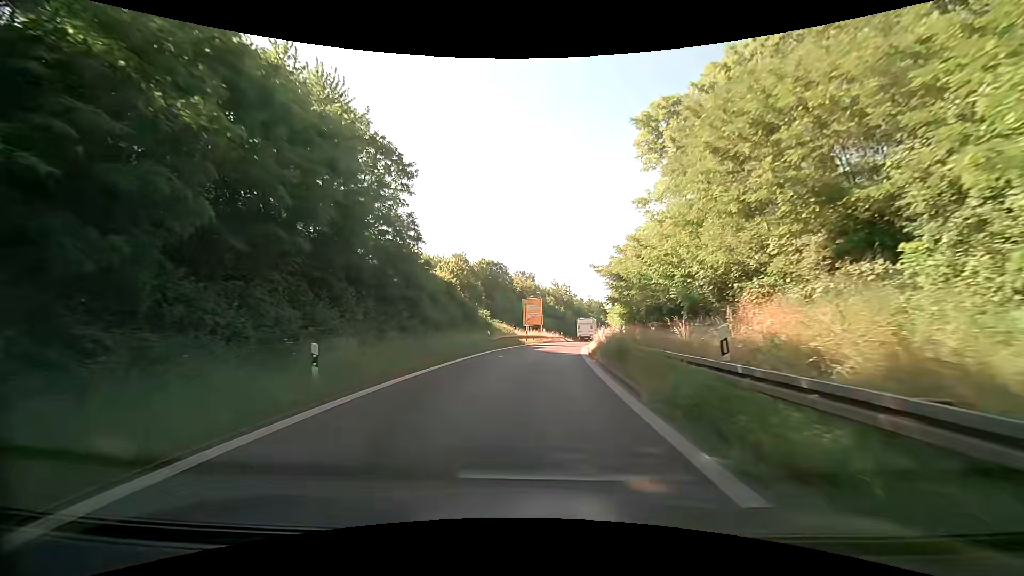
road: trunk_link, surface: asphalt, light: Day
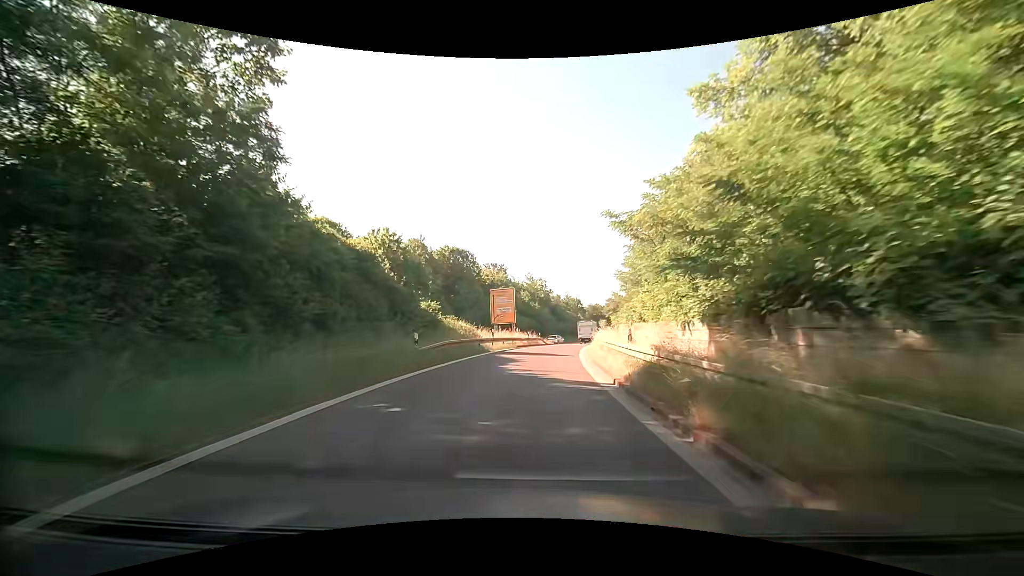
(+0.6, +15.2) m; +3°
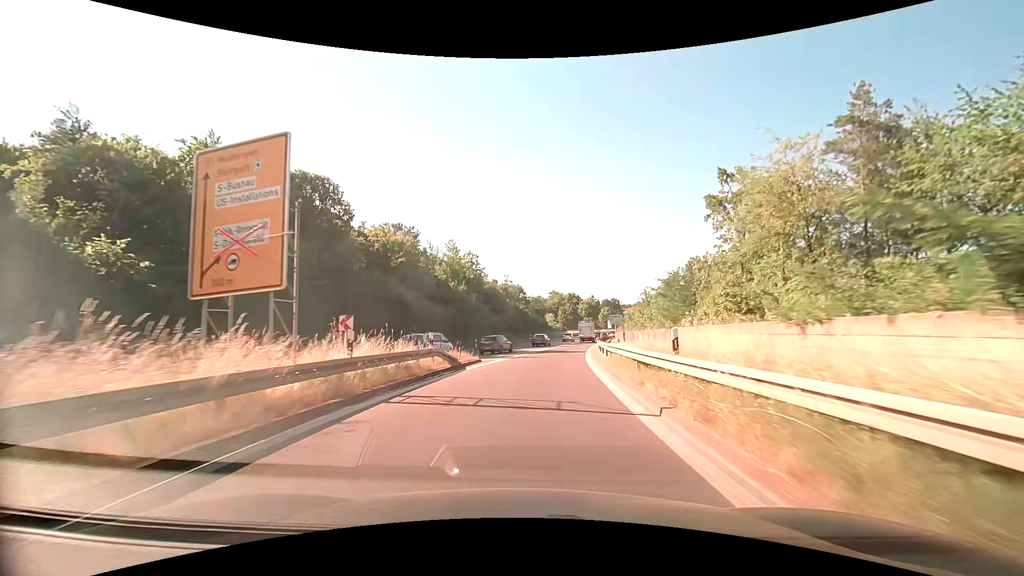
(+2.9, +39.2) m; +7°
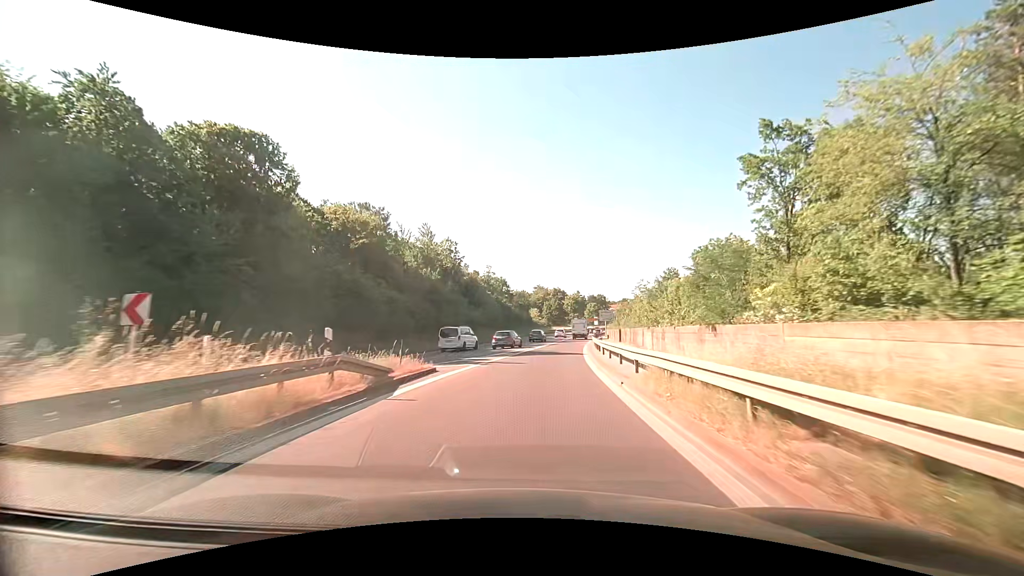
(+0.2, +8.3) m; +2°
